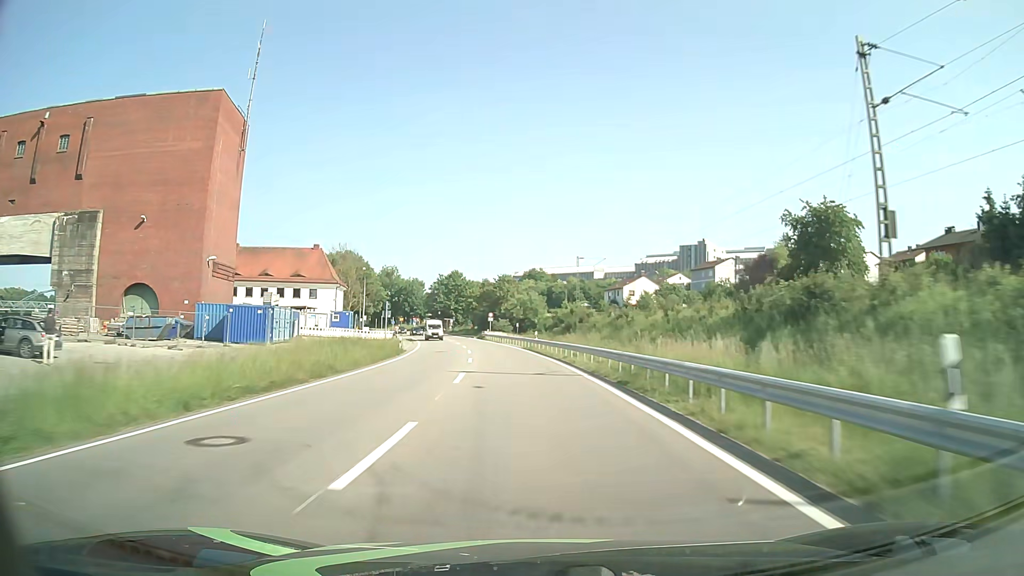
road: primary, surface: asphalt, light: Day
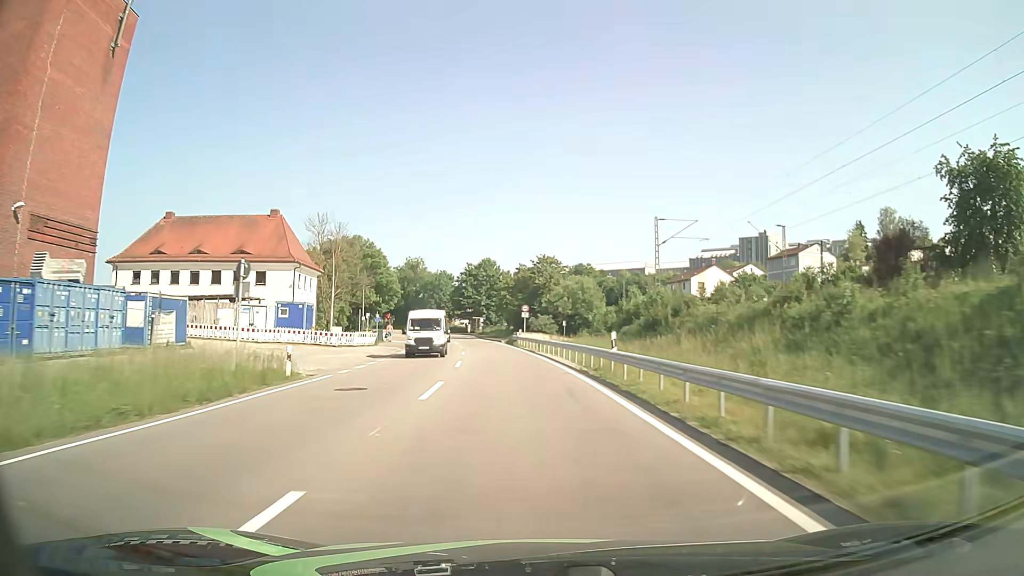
(-0.8, +28.2) m; -4°
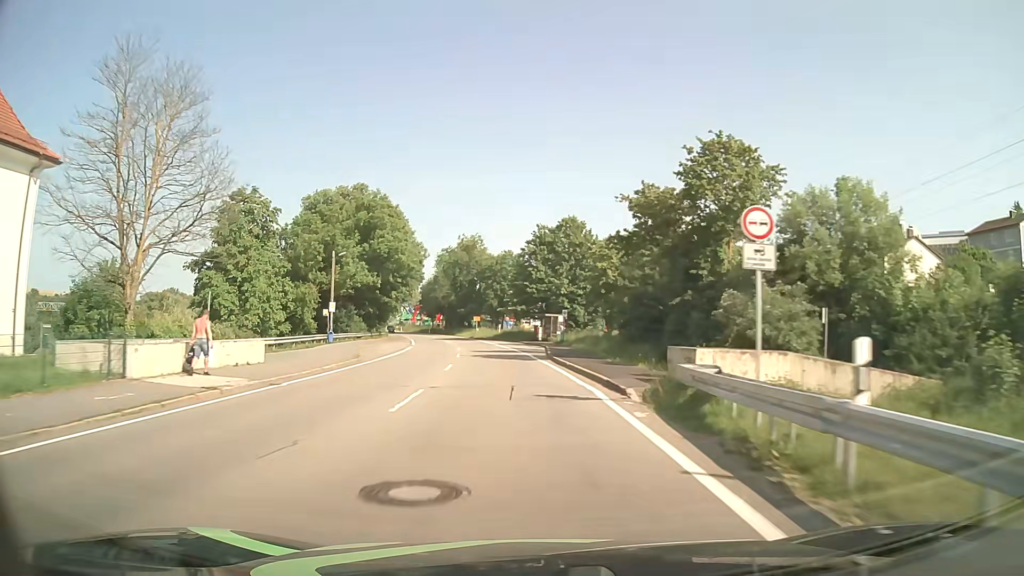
(-3.1, +49.8) m; -7°
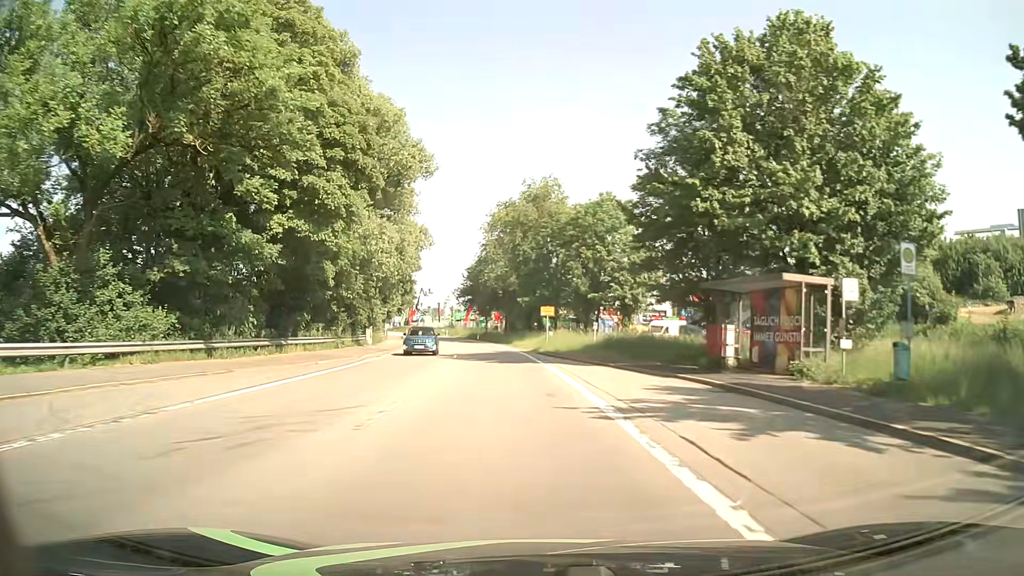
(-3.3, +49.8) m; -7°
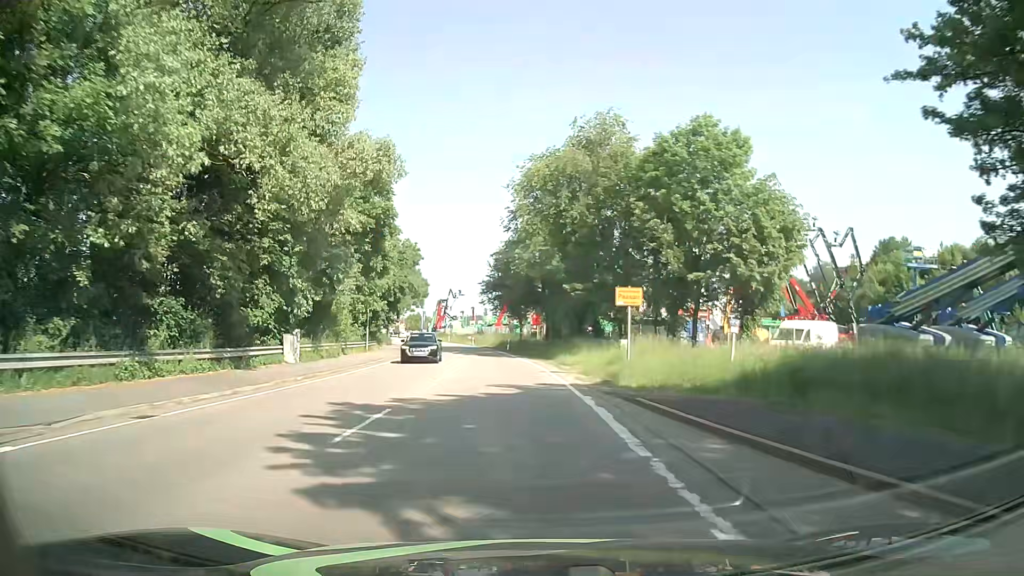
(-0.7, +24.5) m; -4°
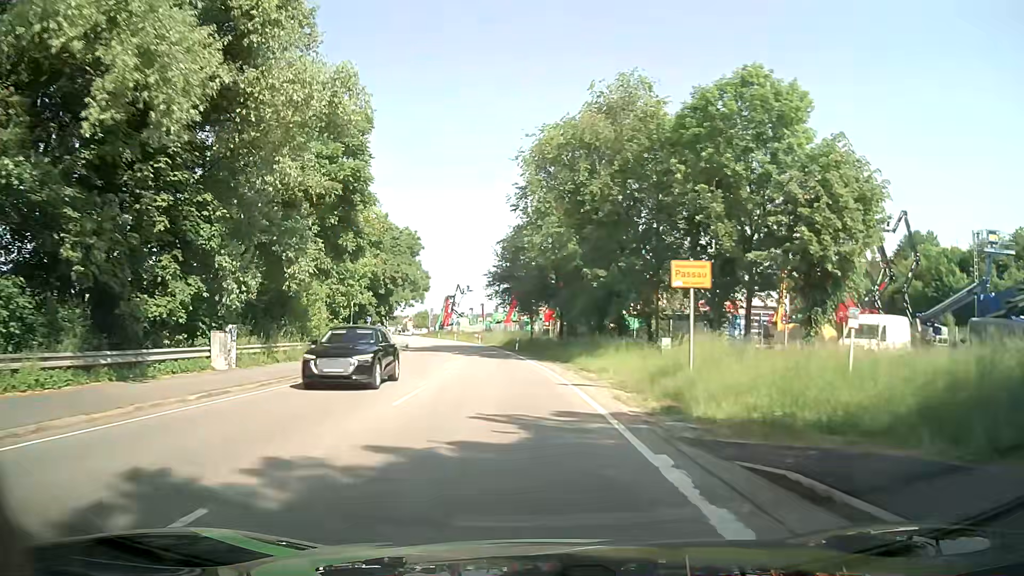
(0.0, +7.6) m; 0°
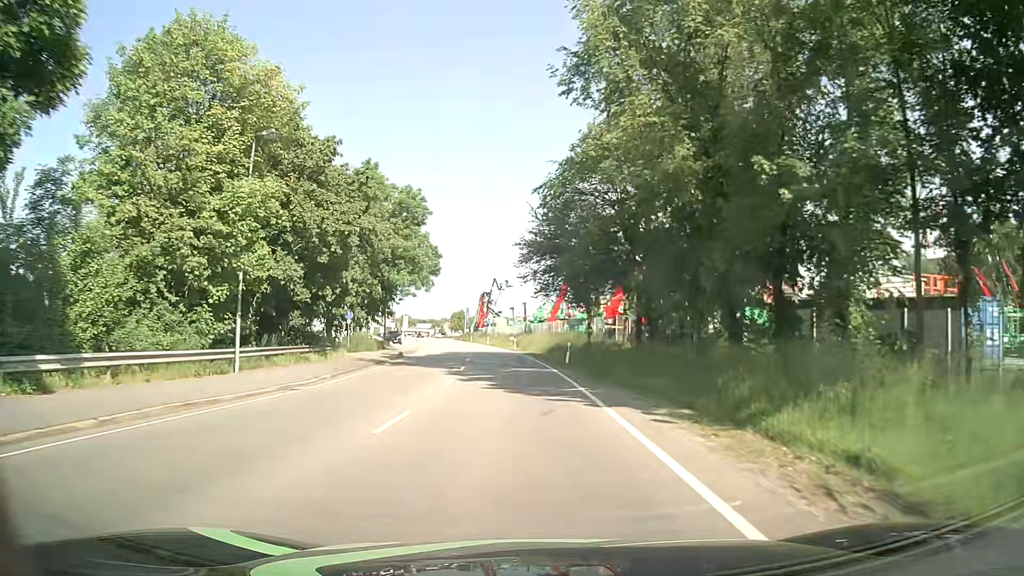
(-0.8, +22.5) m; -4°
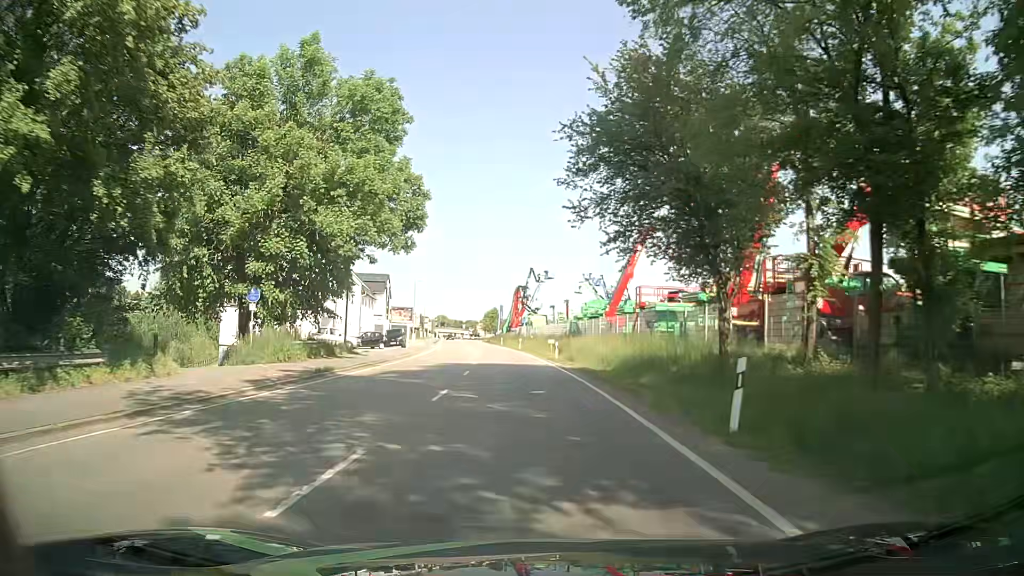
(-0.8, +23.0) m; -4°
(0, +10) (0, +20) (-1, +30) (-2, +40) (-2, +50) (-3, +60) (-4, +70) (-6, +80) (-7, +90) (-8, +100) m
